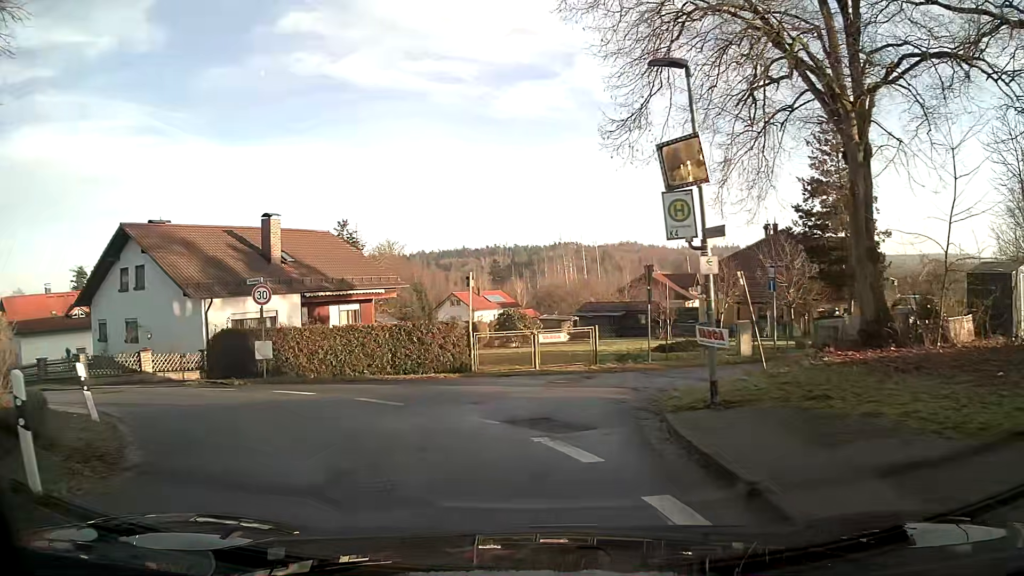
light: Day
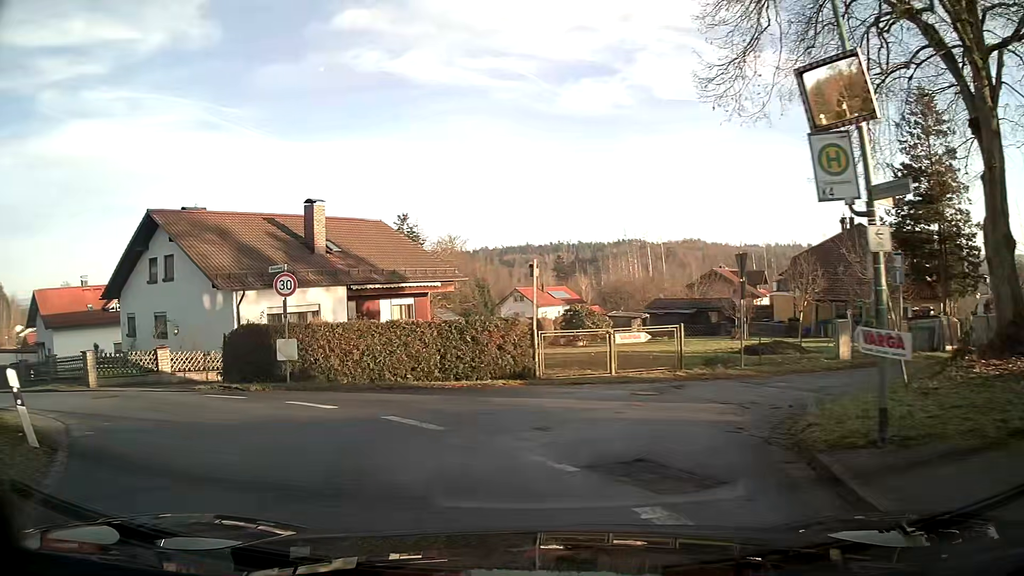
(-0.2, +3.1) m; -7°
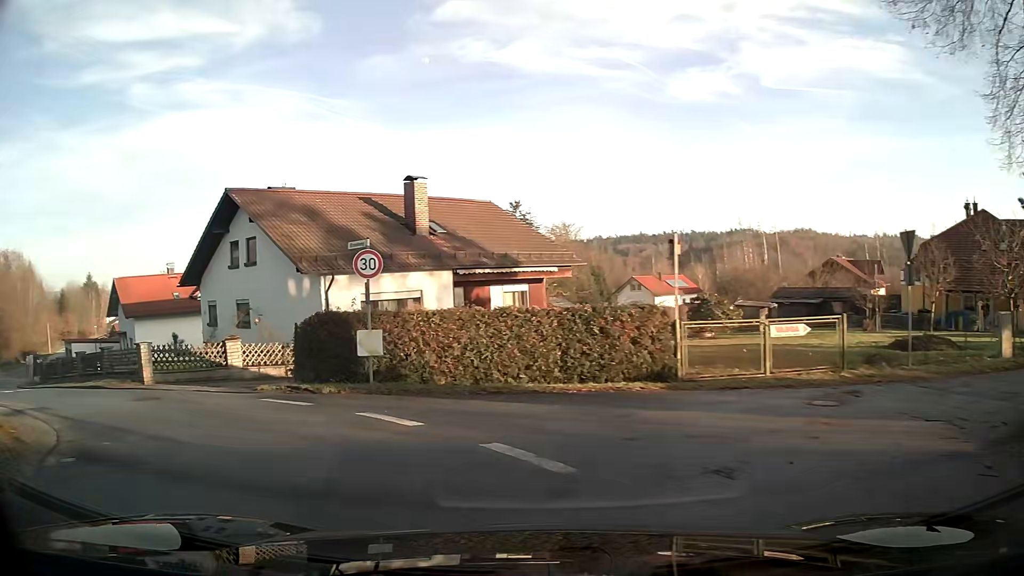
(-0.2, +3.1) m; -10°
(-4, +9) (-11, +15) (-19, +22) (-27, +28) (-33, +36) (-39, +44) (-44, +53) (-49, +61) (-54, +70) (-58, +79) m
